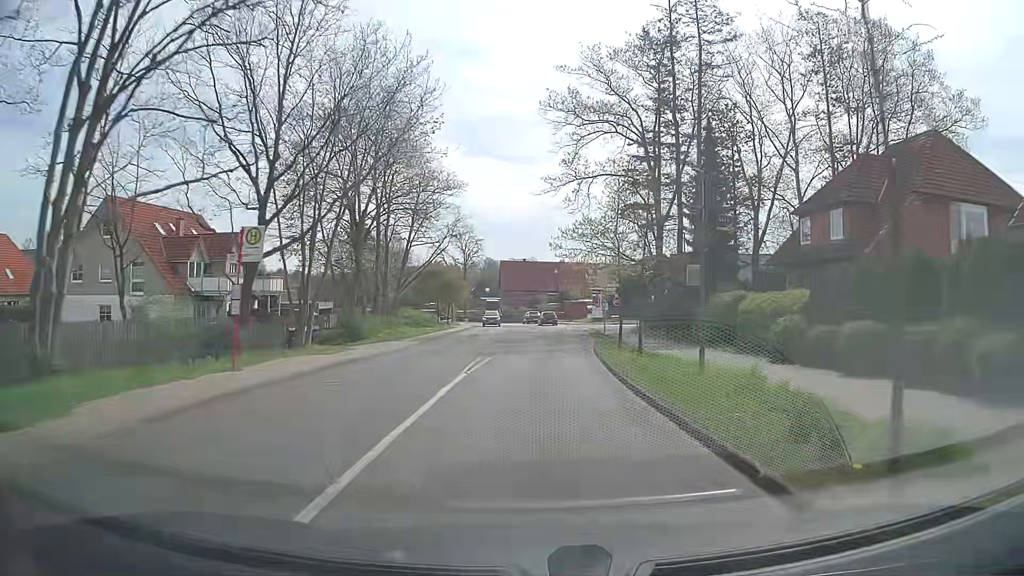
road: tertiary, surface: asphalt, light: Day
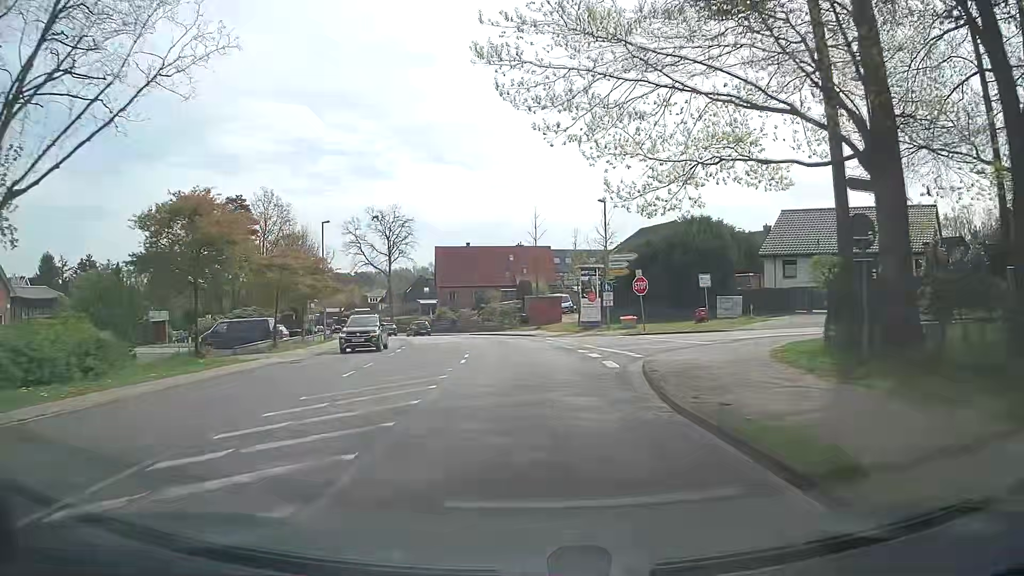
(+1.6, +38.0) m; +4°
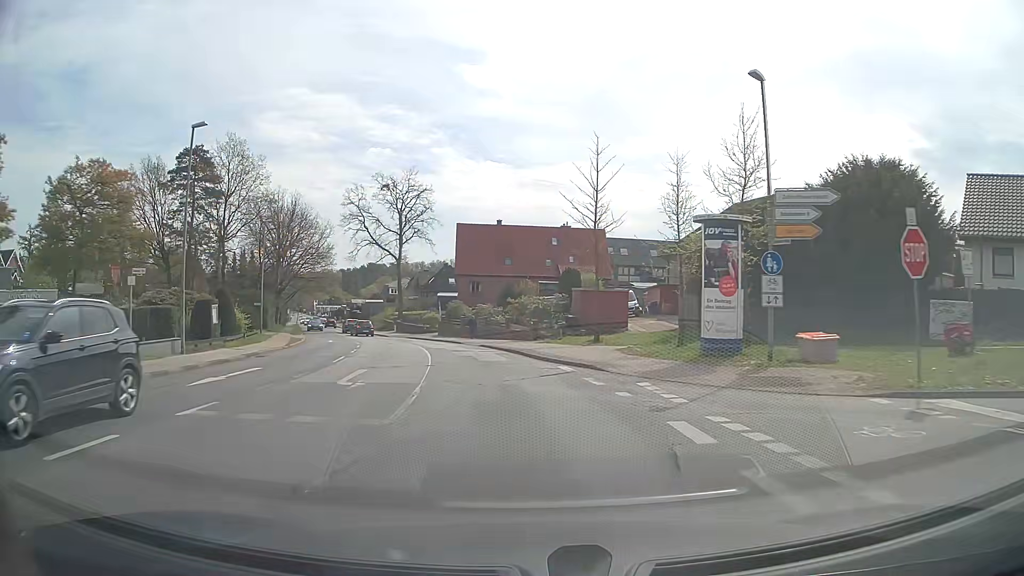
(-0.8, +22.7) m; -4°
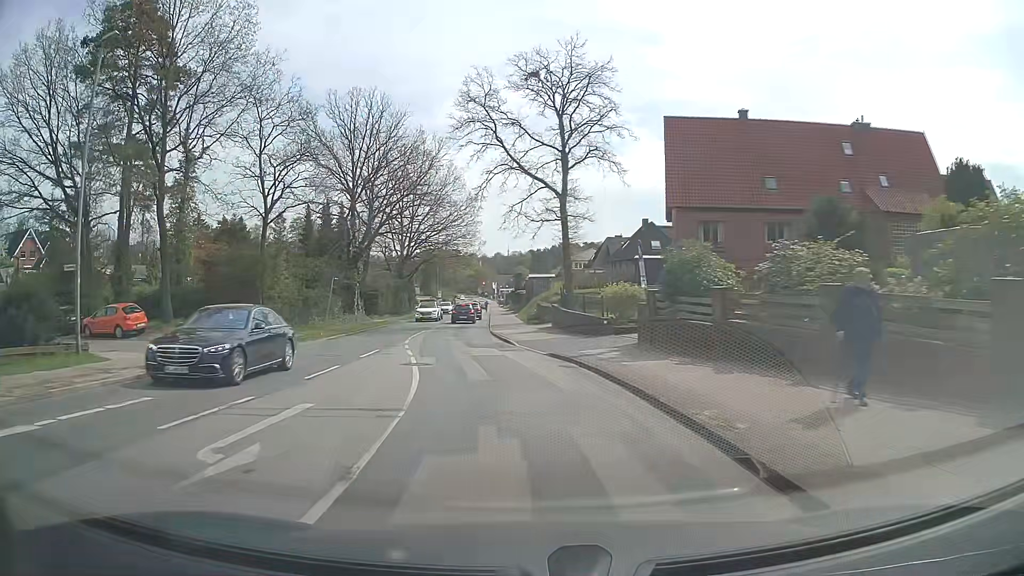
(-4.9, +37.9) m; -17°
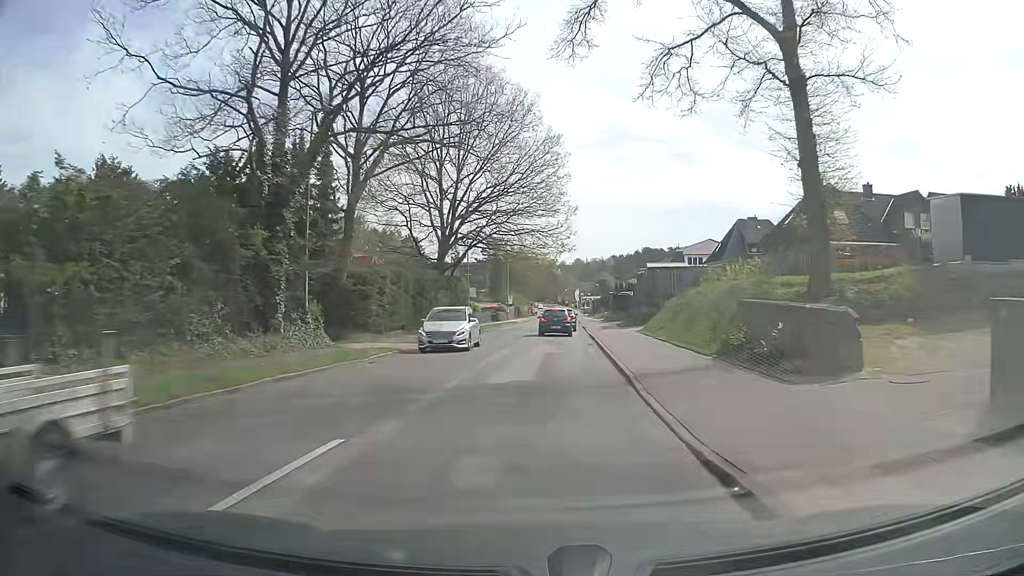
(-2.8, +30.5) m; -7°
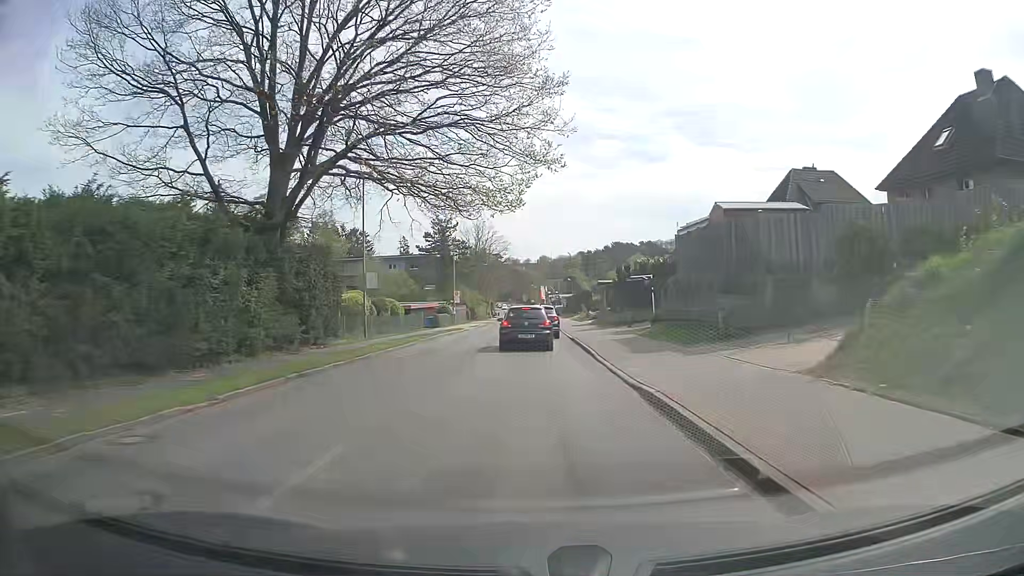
(+1.1, +27.1) m; +3°
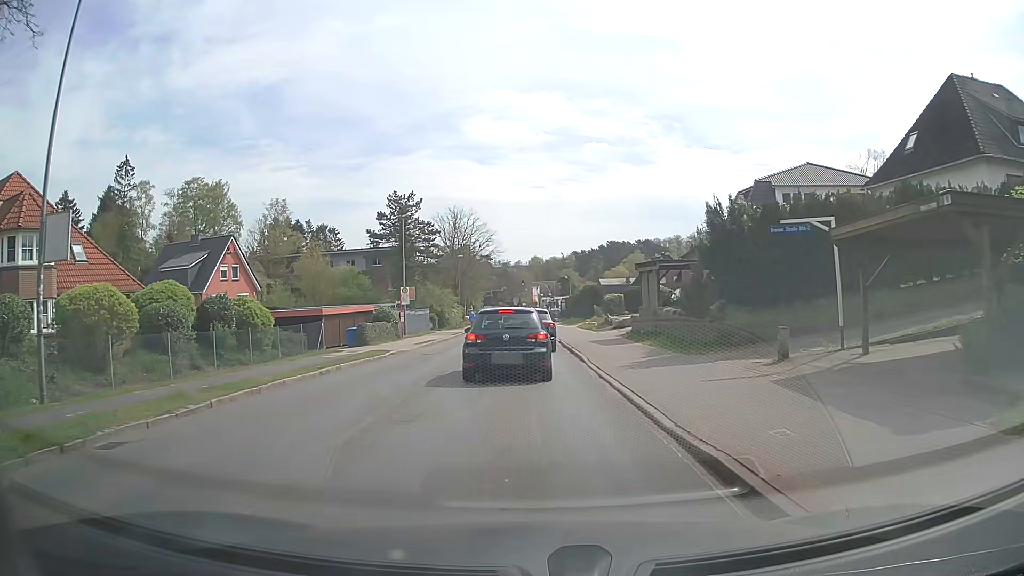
(+0.3, +24.1) m; +1°
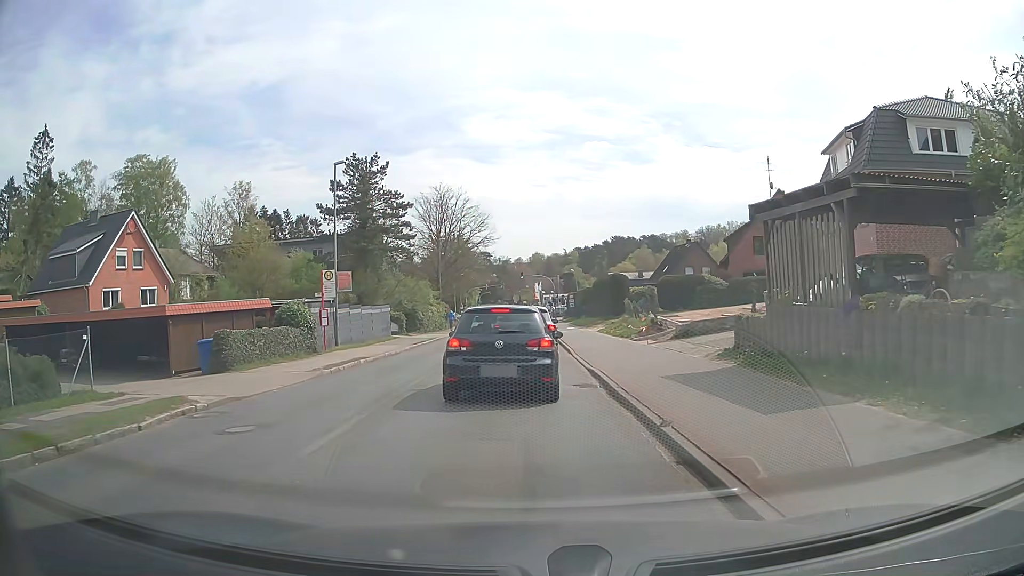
(-0.1, +17.2) m; -1°
